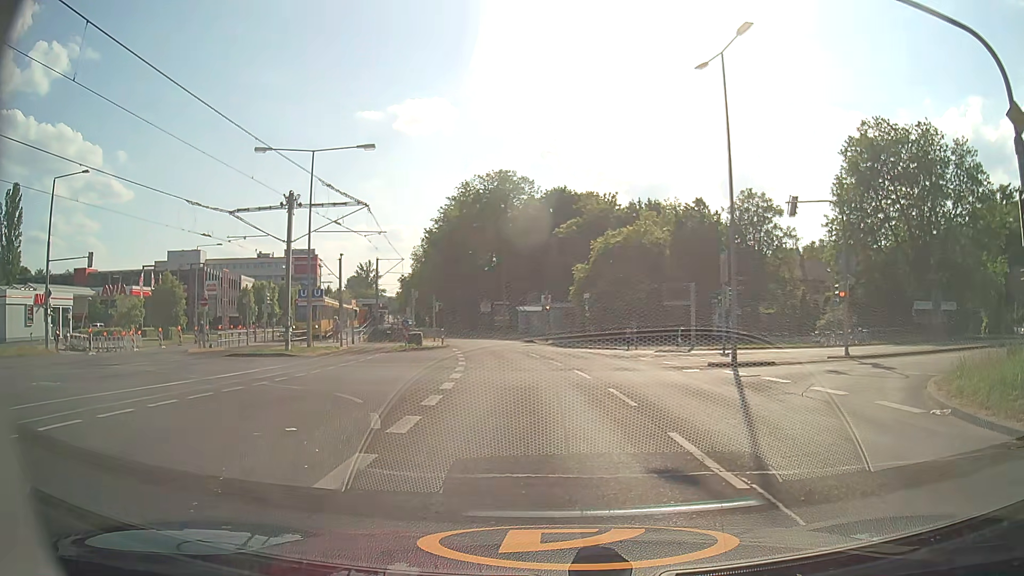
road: secondary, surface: asphalt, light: Day
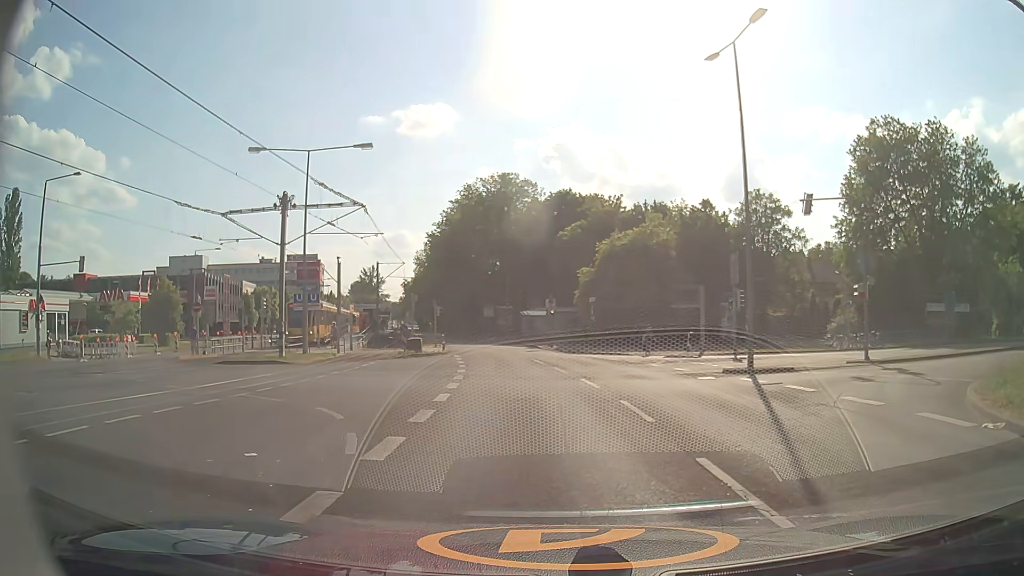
(-0.1, +1.6) m; -3°
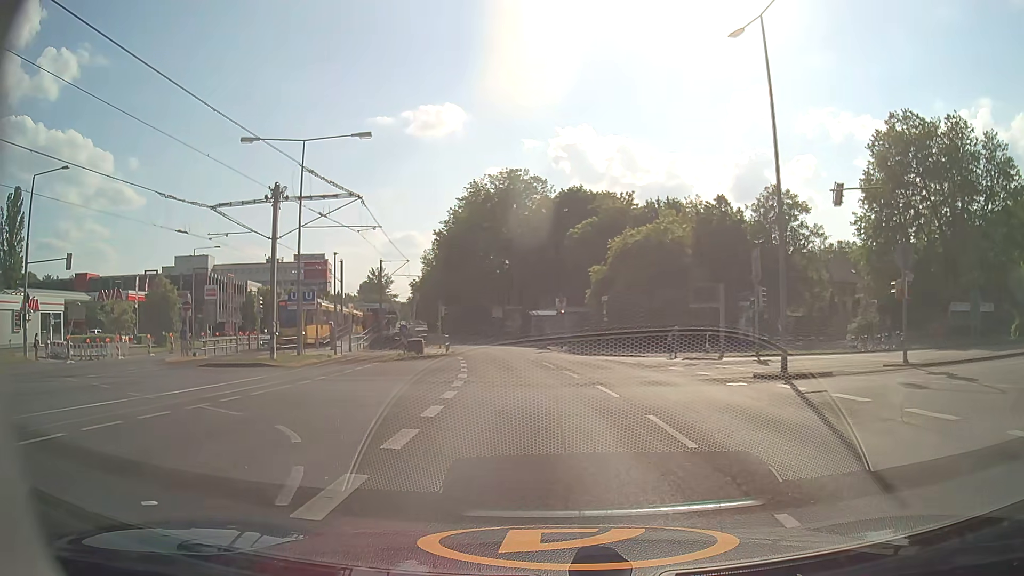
(0.0, +2.5) m; -1°
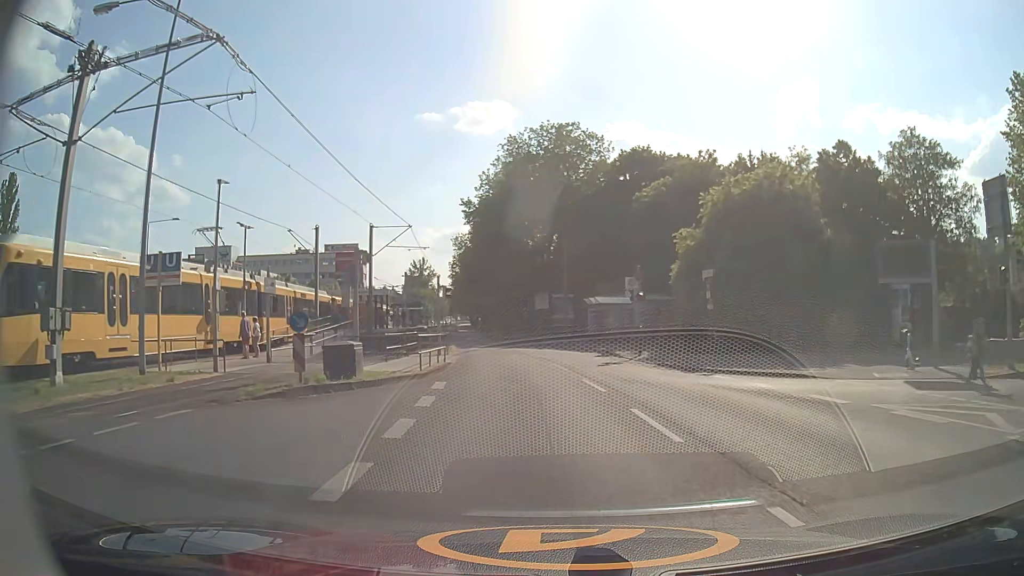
(-0.9, +18.7) m; -4°
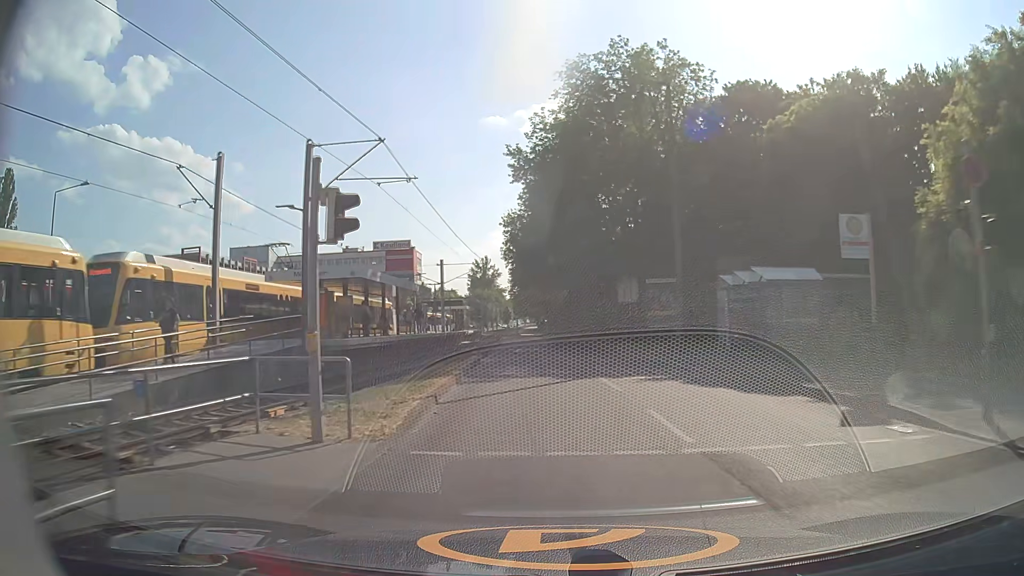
(-1.2, +20.7) m; -7°
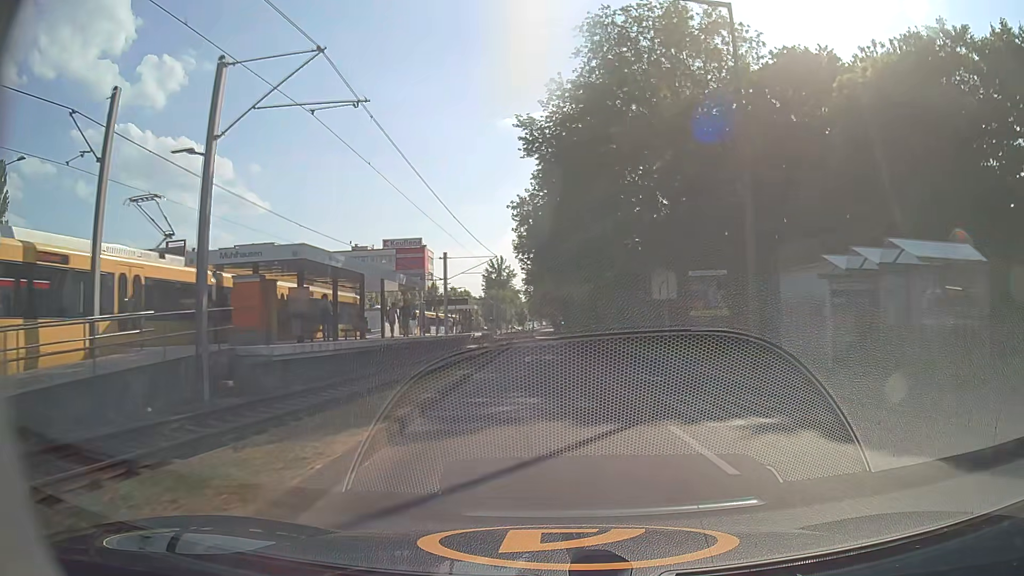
(-0.1, +7.7) m; -1°
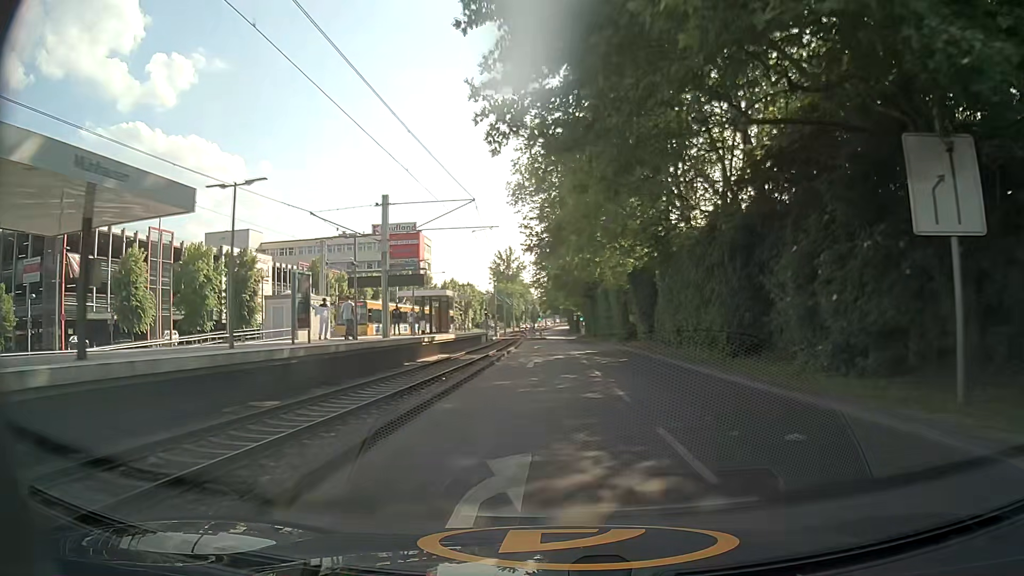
(-0.3, +24.5) m; -1°
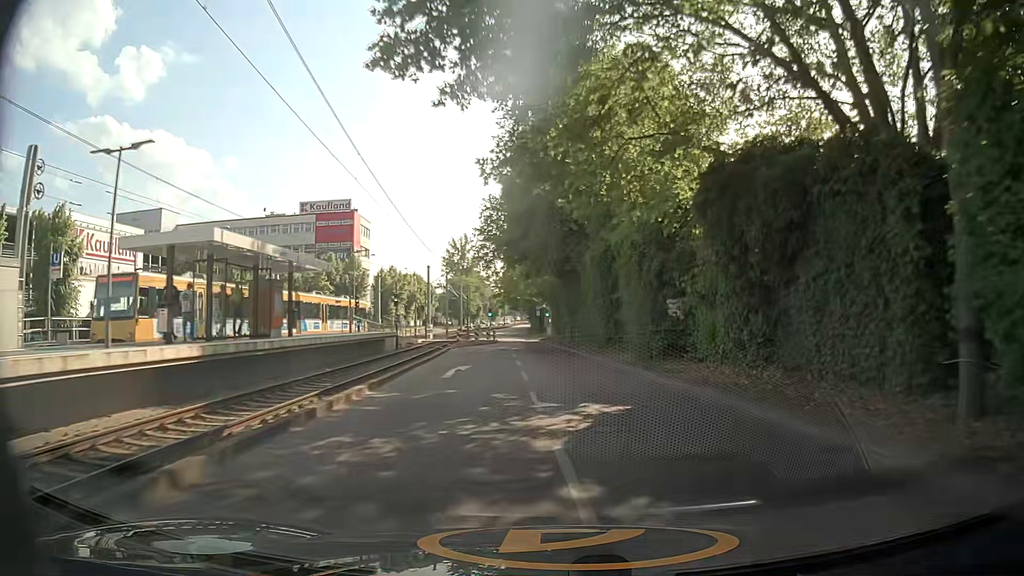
(+0.6, +25.5) m; +4°
(0, +10) (0, +20) (0, +30) (-1, +40) (-2, +50) (-3, +60) (-4, +70) (-5, +80) (-7, +90) (-8, +100) m
